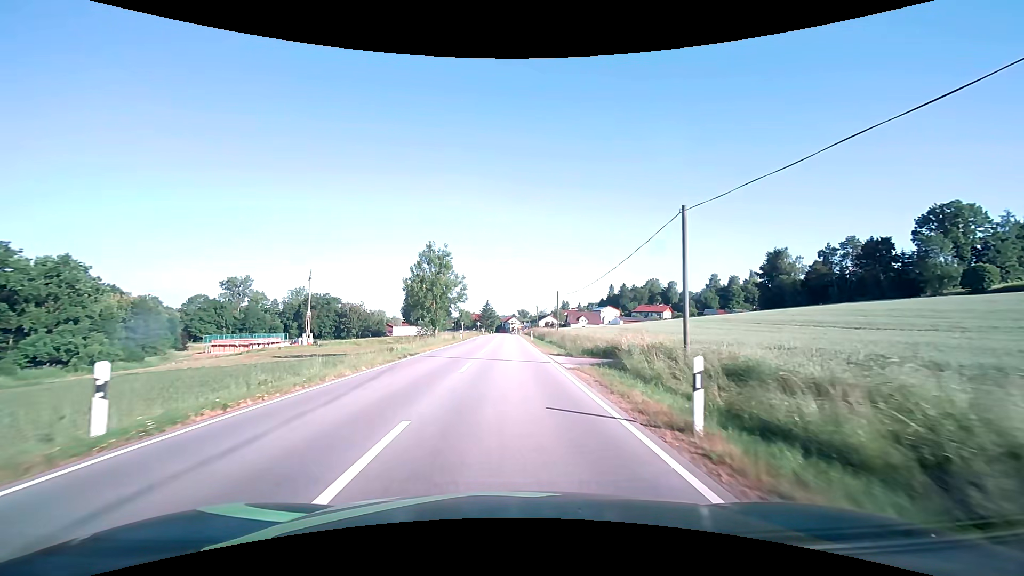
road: secondary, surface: asphalt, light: Day
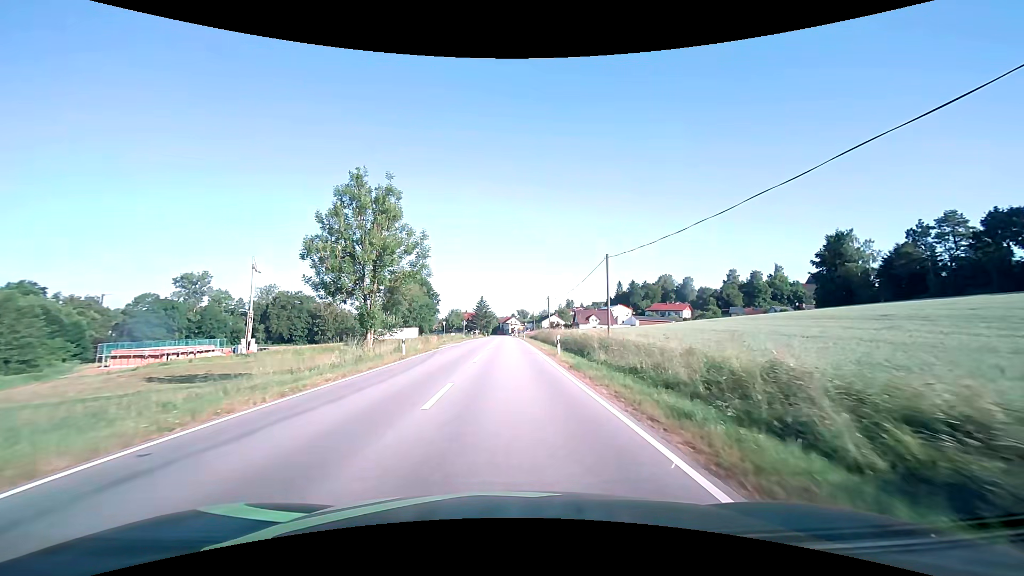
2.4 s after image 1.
(0.0, +30.7) m; 0°
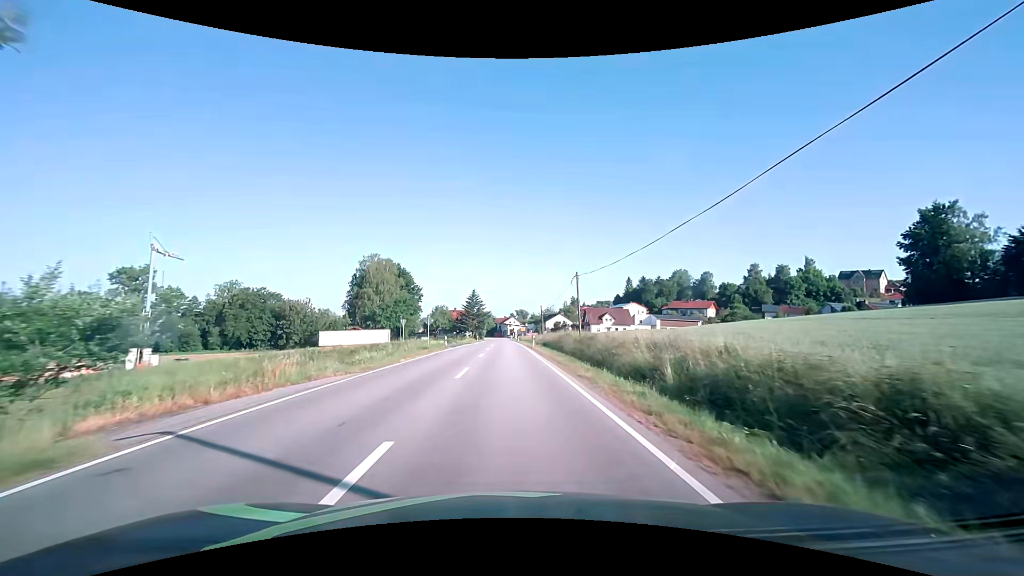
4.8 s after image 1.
(+0.1, +30.5) m; 0°
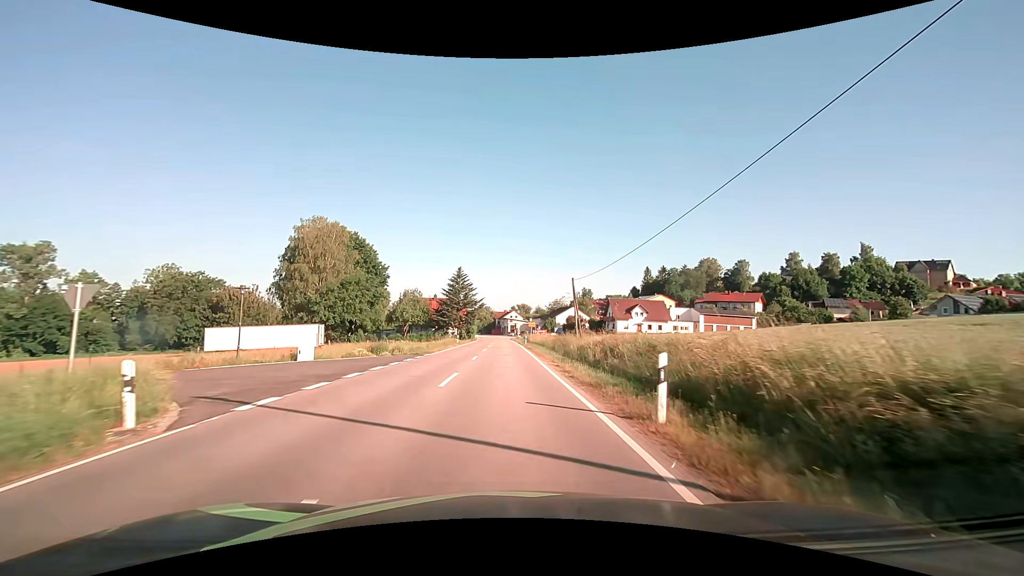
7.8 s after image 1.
(+0.2, +38.0) m; 0°
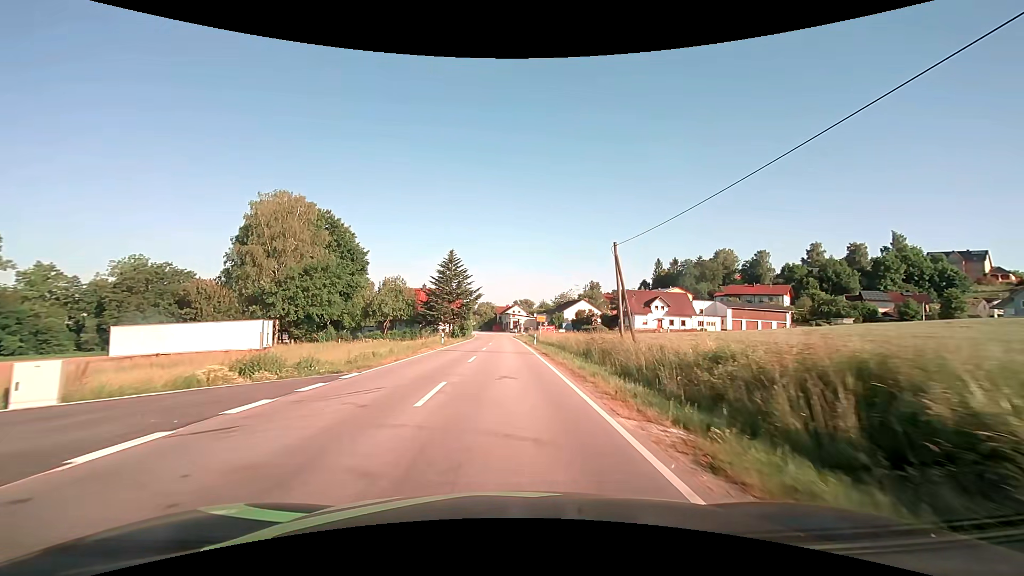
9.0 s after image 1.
(0.0, +15.3) m; 0°
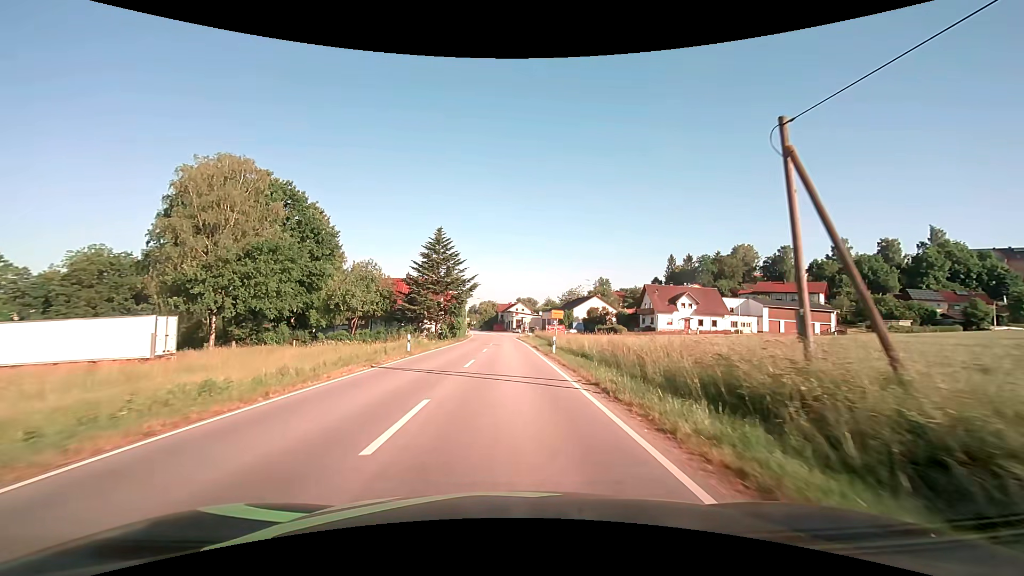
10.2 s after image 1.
(0.0, +15.4) m; 0°
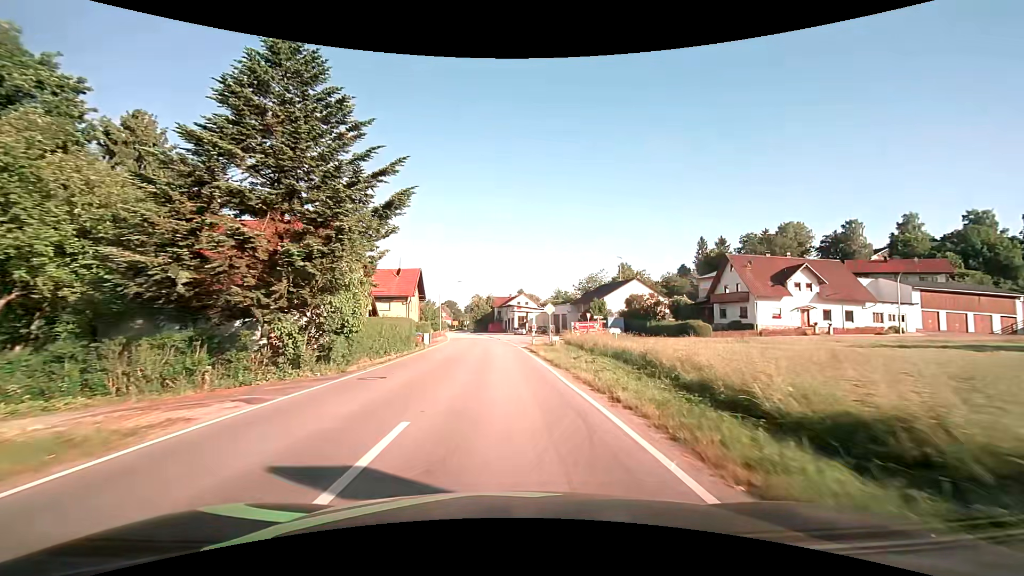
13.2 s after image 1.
(+0.1, +38.4) m; 0°
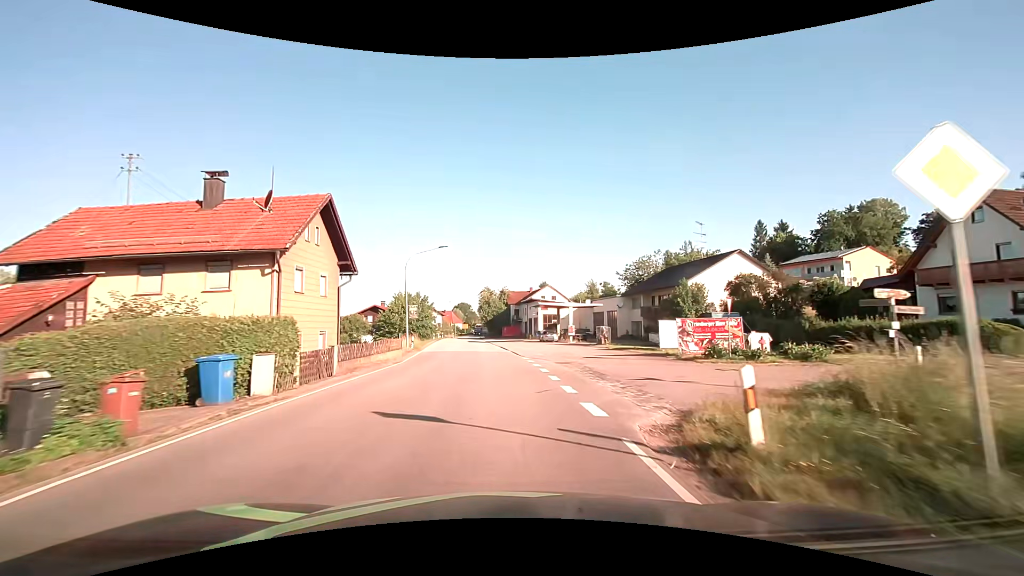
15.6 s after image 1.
(-0.4, +30.4) m; -2°
(0, +10) (0, +20) (-1, +30) (-2, +40) (-3, +50) (-4, +60) (-5, +70) (-5, +80) (-6, +90) (-7, +100) m
